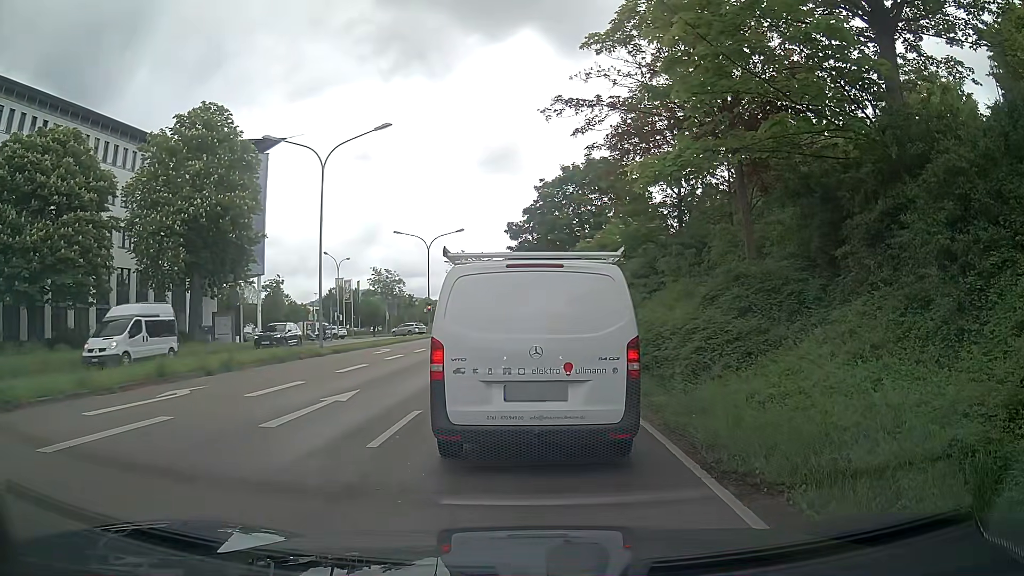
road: primary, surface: asphalt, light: Day
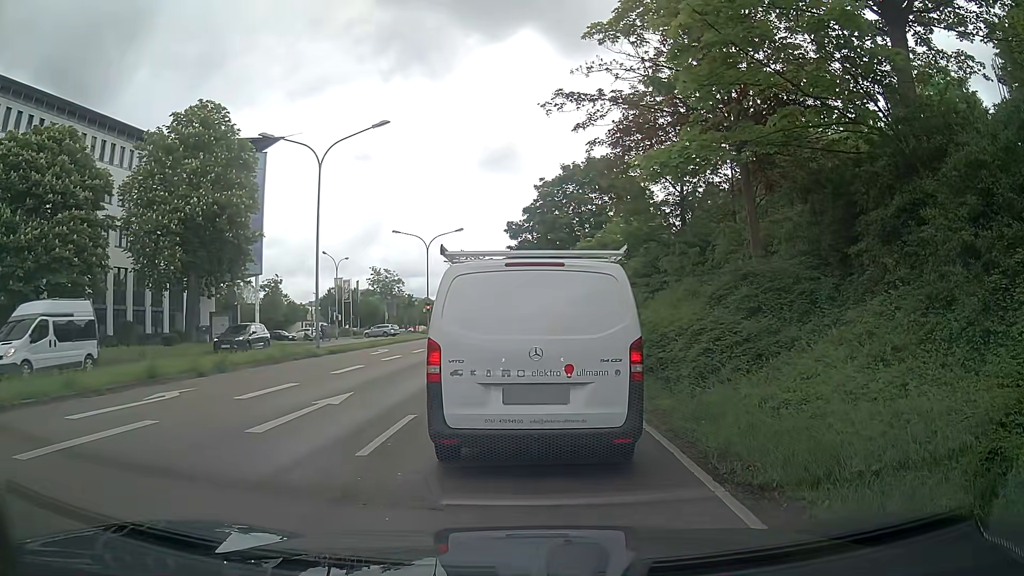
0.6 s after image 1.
(0.0, +0.4) m; 0°
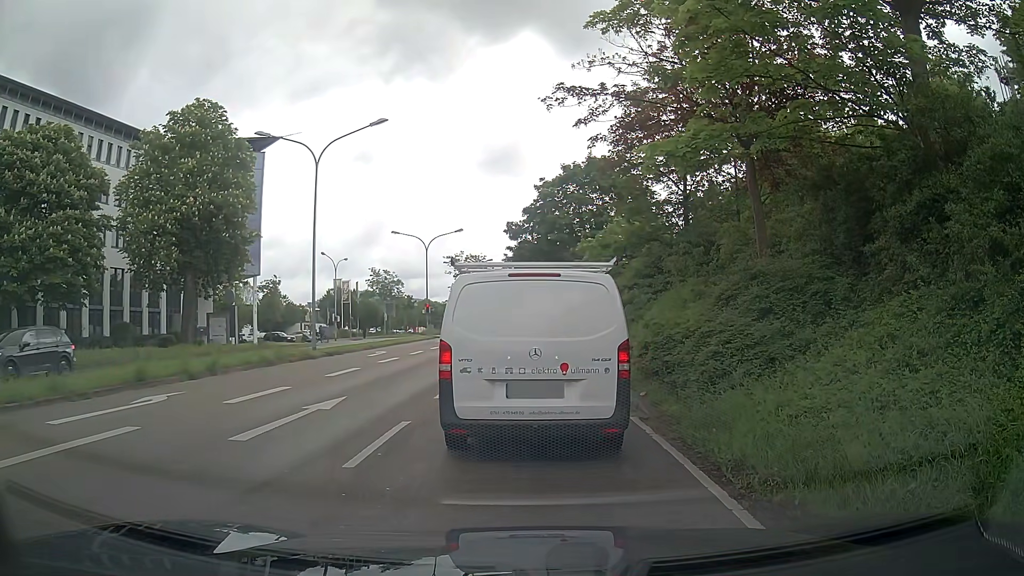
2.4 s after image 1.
(0.0, +0.5) m; 0°
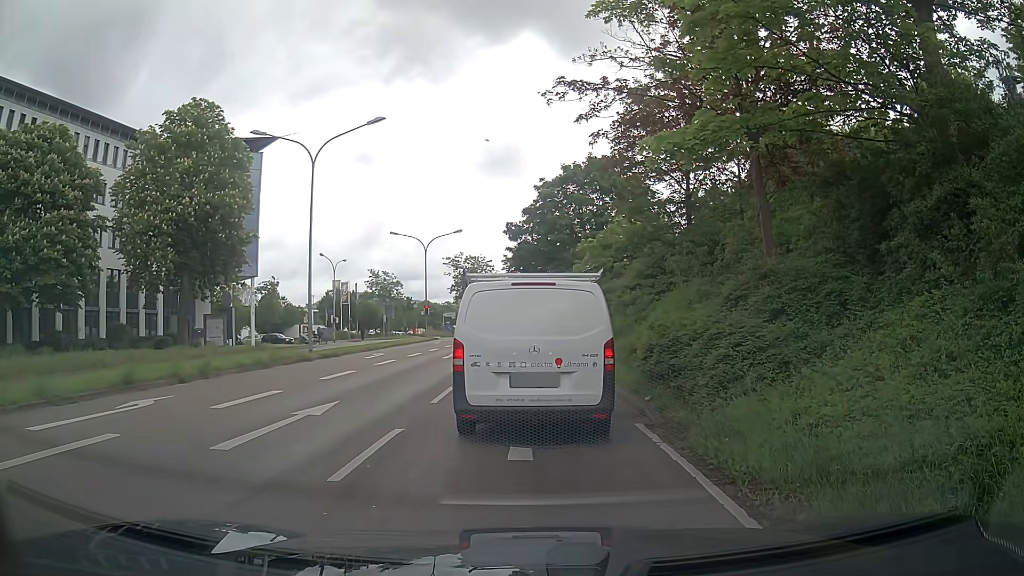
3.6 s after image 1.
(0.0, +0.5) m; 0°
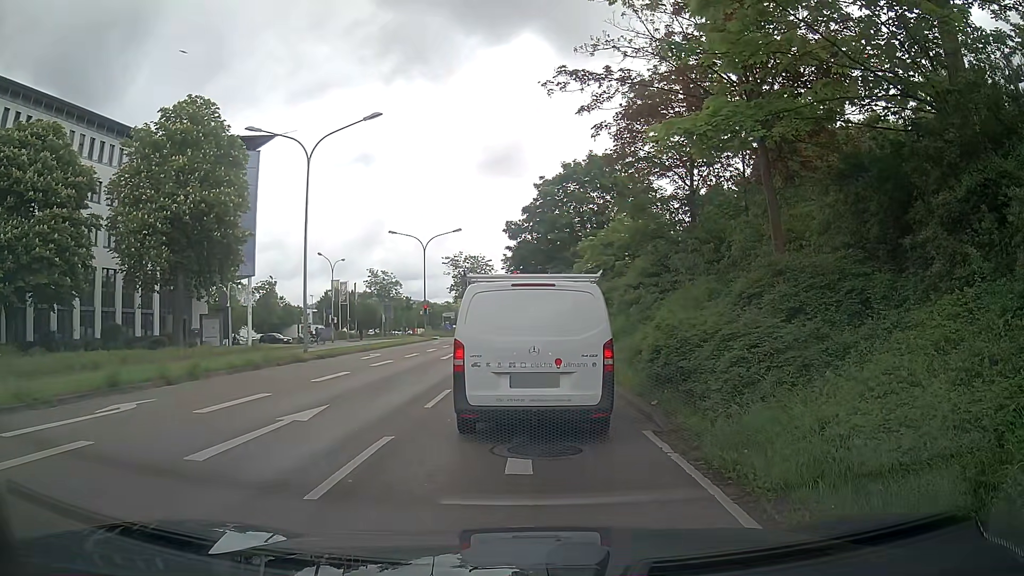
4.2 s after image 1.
(0.0, +0.7) m; 0°
